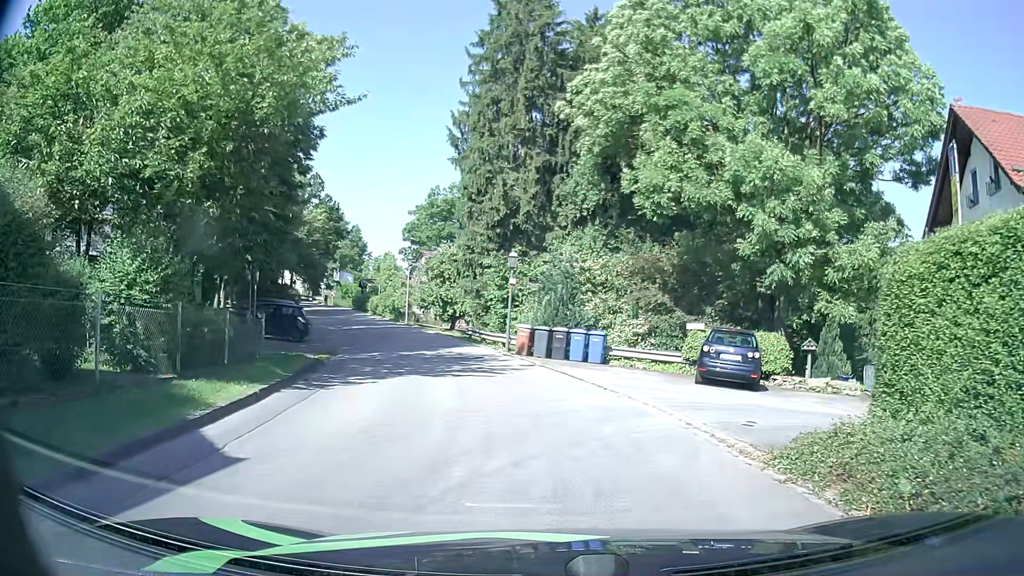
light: Day
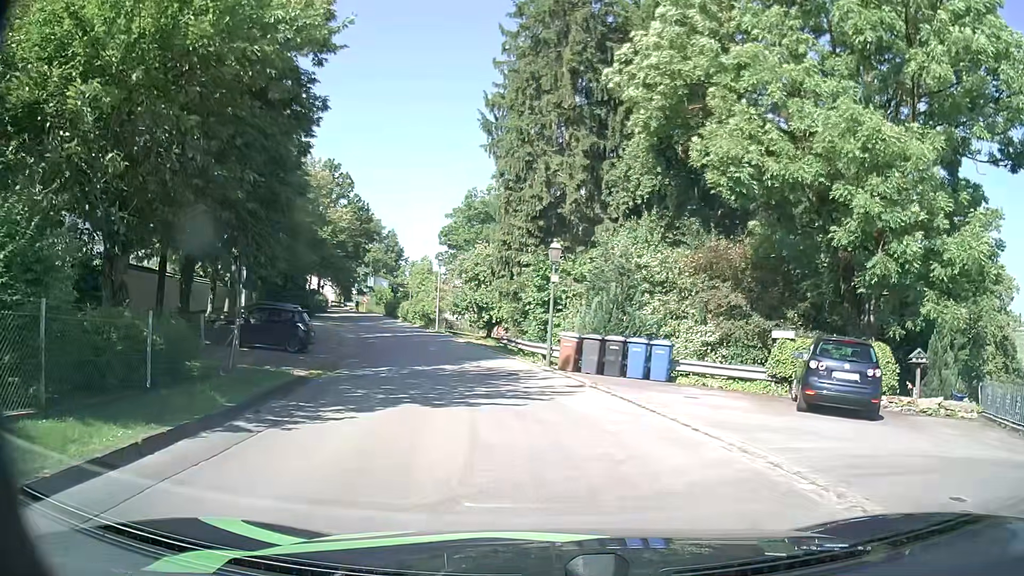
(0.0, +4.8) m; -2°
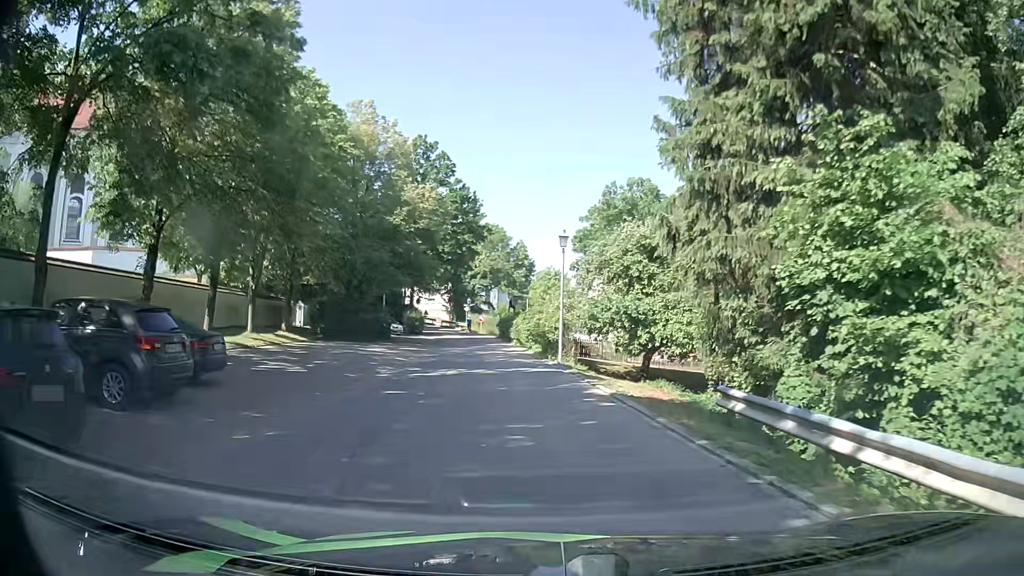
(-2.3, +19.0) m; -13°
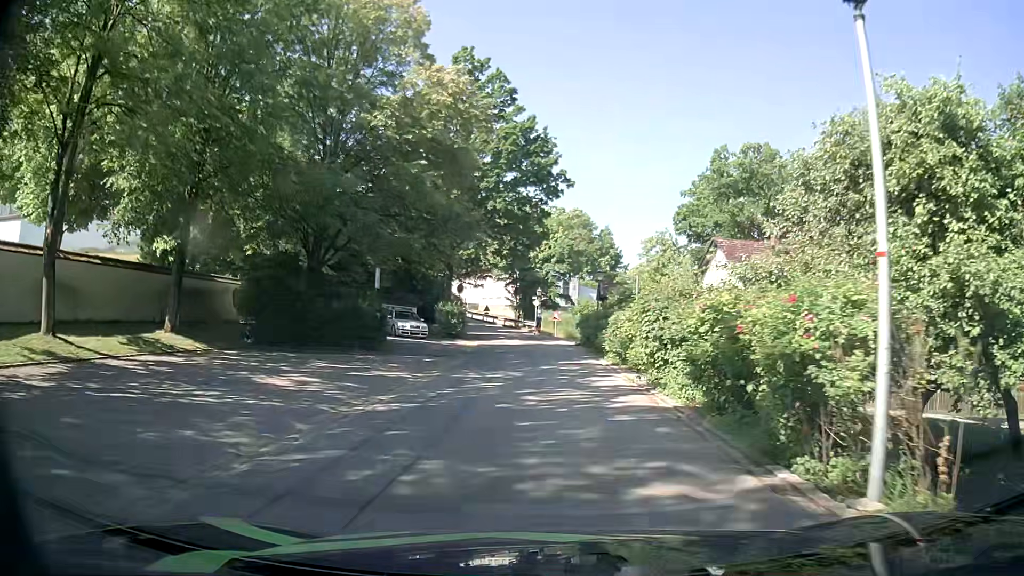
(-1.2, +19.9) m; -6°
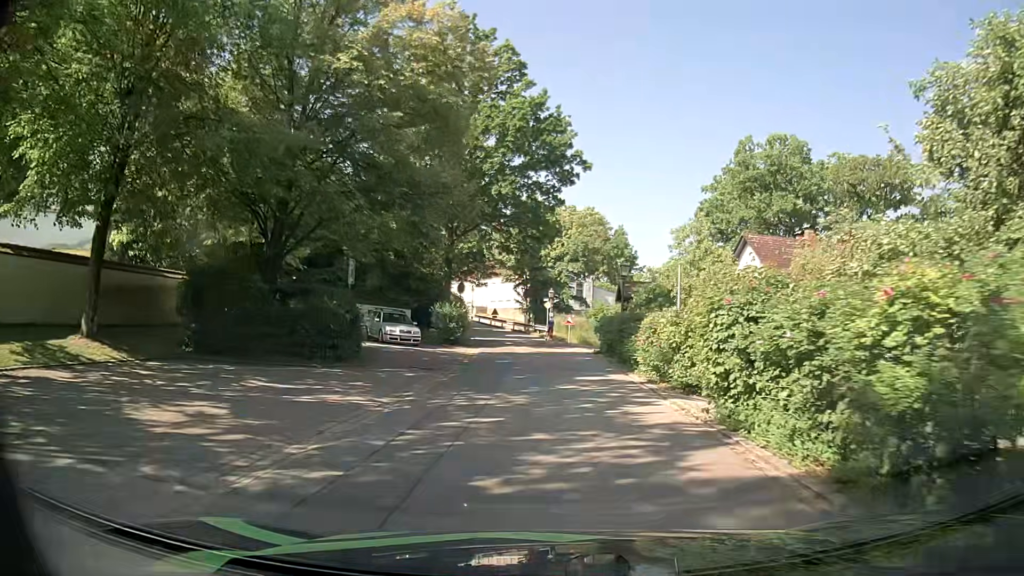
(-0.1, +5.0) m; 0°
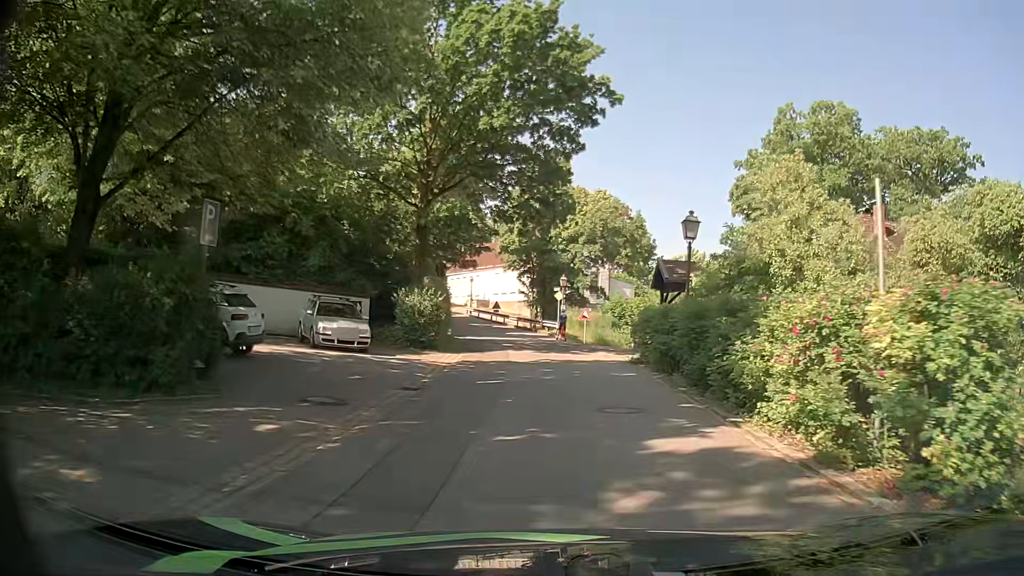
(-0.3, +9.7) m; -2°
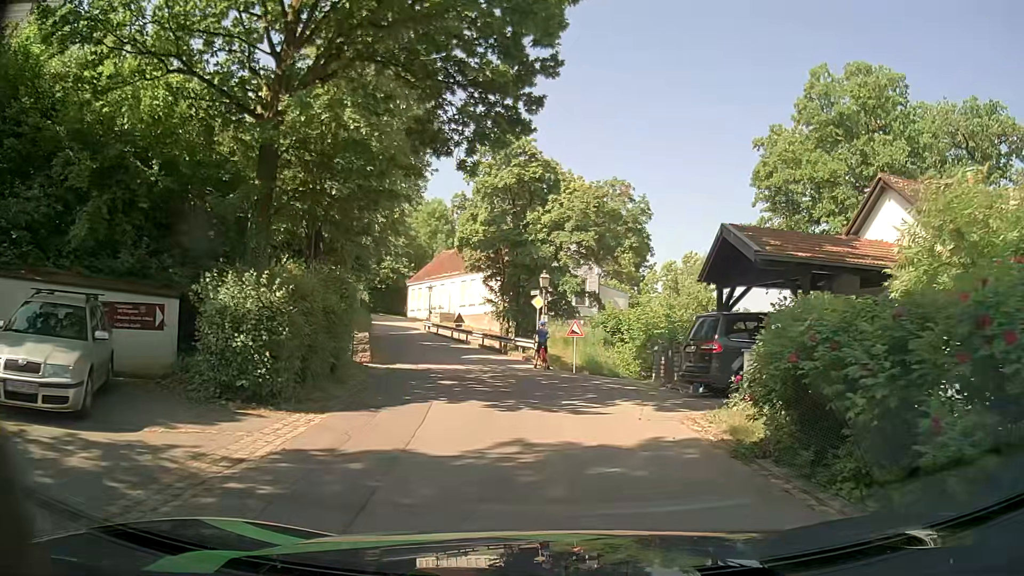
(+0.1, +12.2) m; +2°
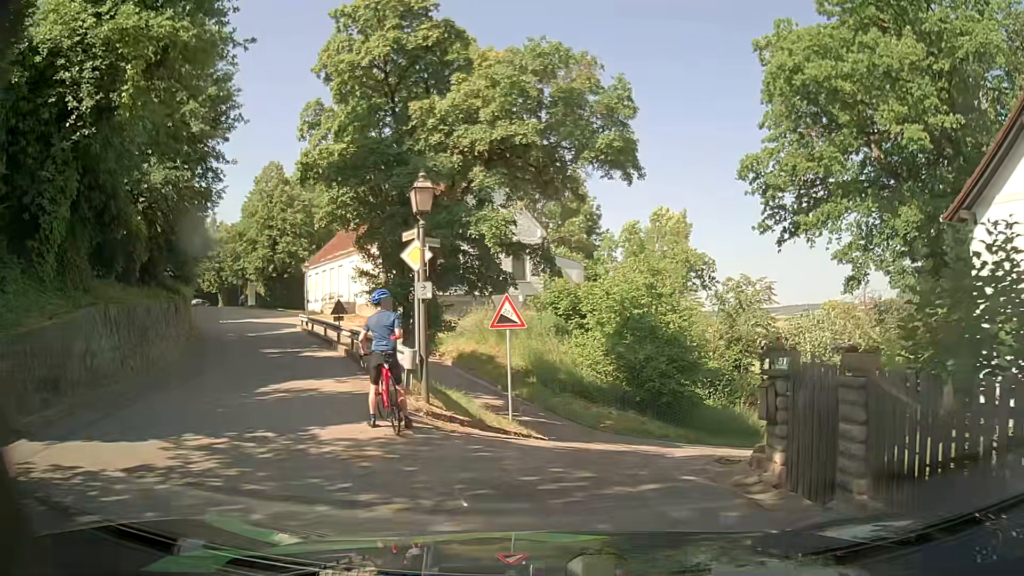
(+0.7, +15.6) m; +6°
(+1, +10) (+4, +19) (+10, +28) (+15, +36) (+20, +45) (+23, +54) (+22, +64) (+19, +74) (+13, +82) (+8, +91) m
